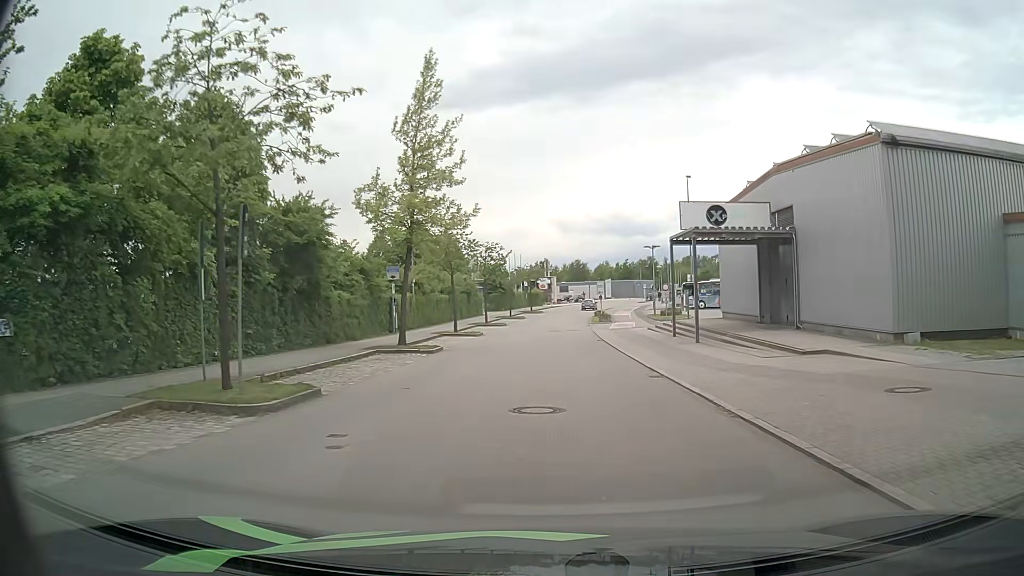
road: residential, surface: asphalt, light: Day
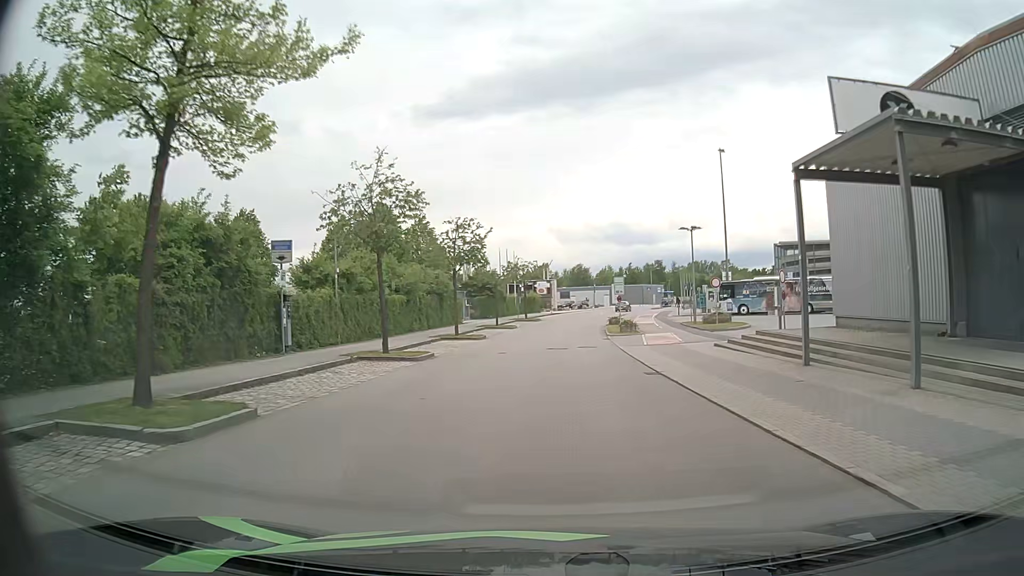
(+0.2, +16.7) m; +1°
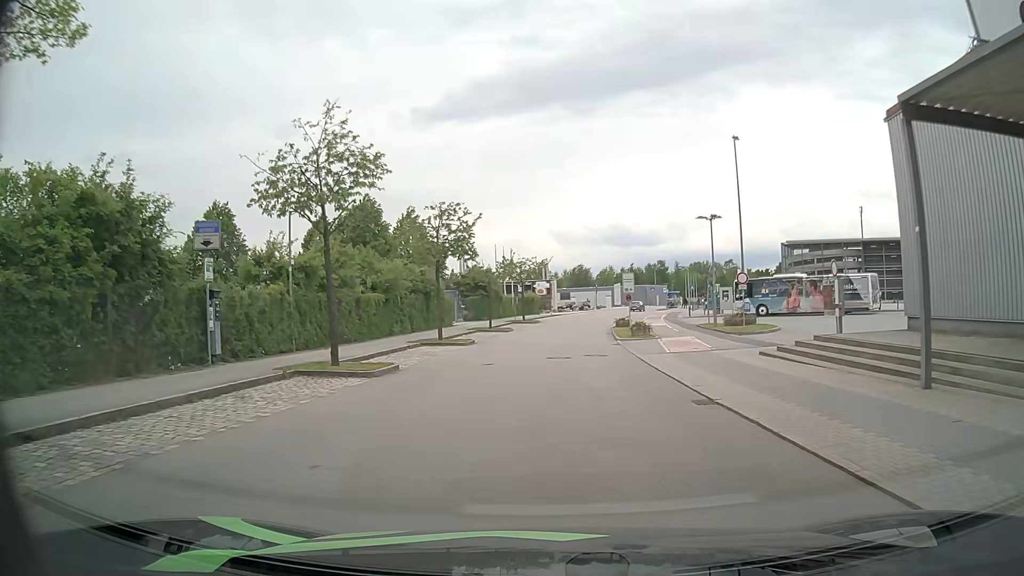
(0.0, +5.4) m; 0°
